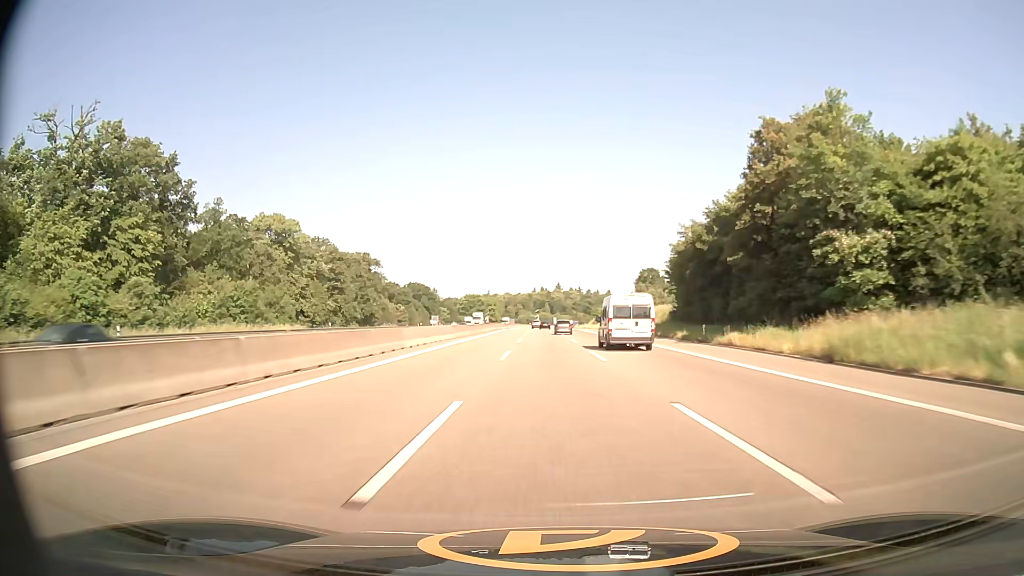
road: motorway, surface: asphalt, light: Day
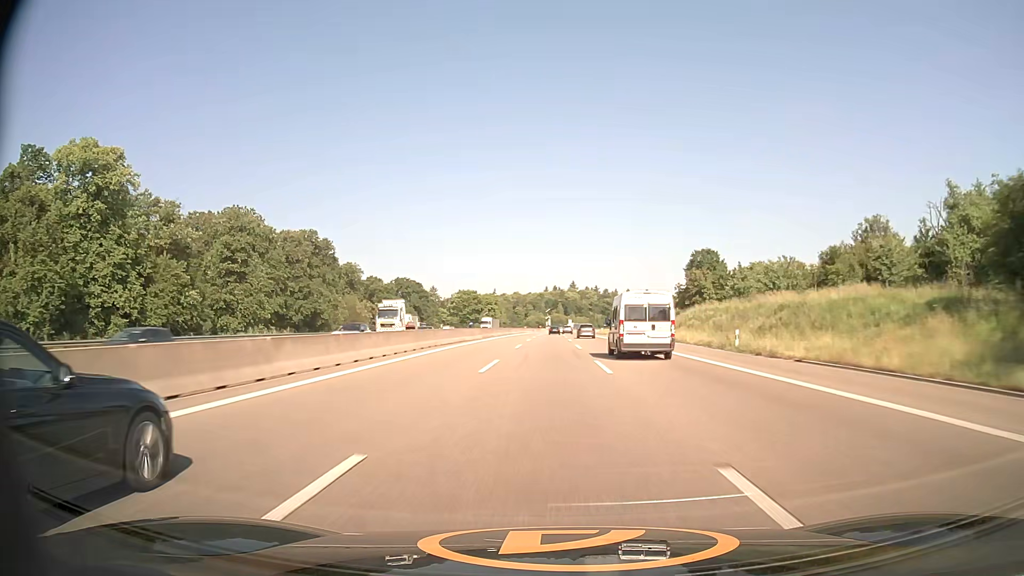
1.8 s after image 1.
(-0.6, +58.3) m; -1°
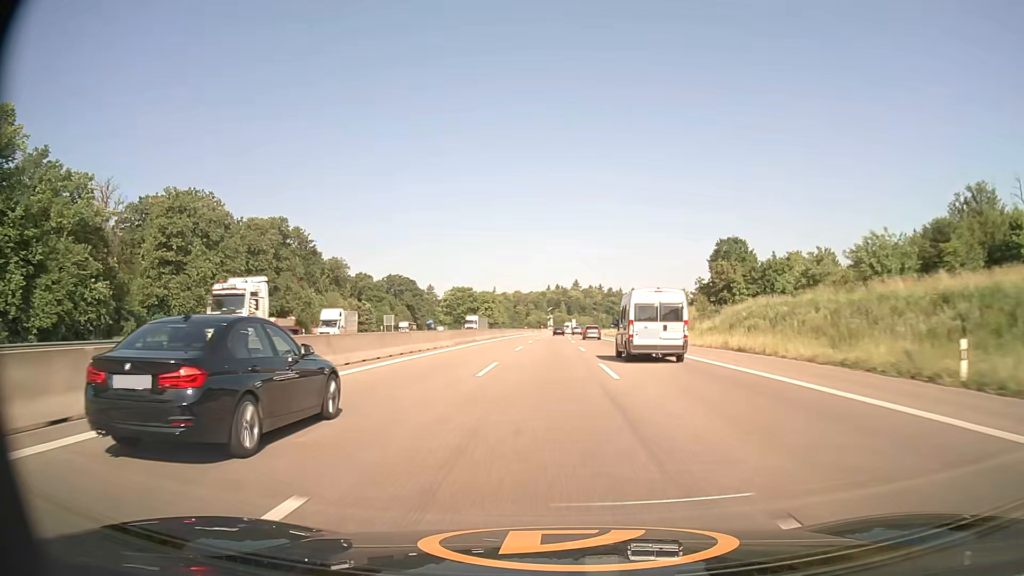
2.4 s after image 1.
(0.0, +19.5) m; 0°
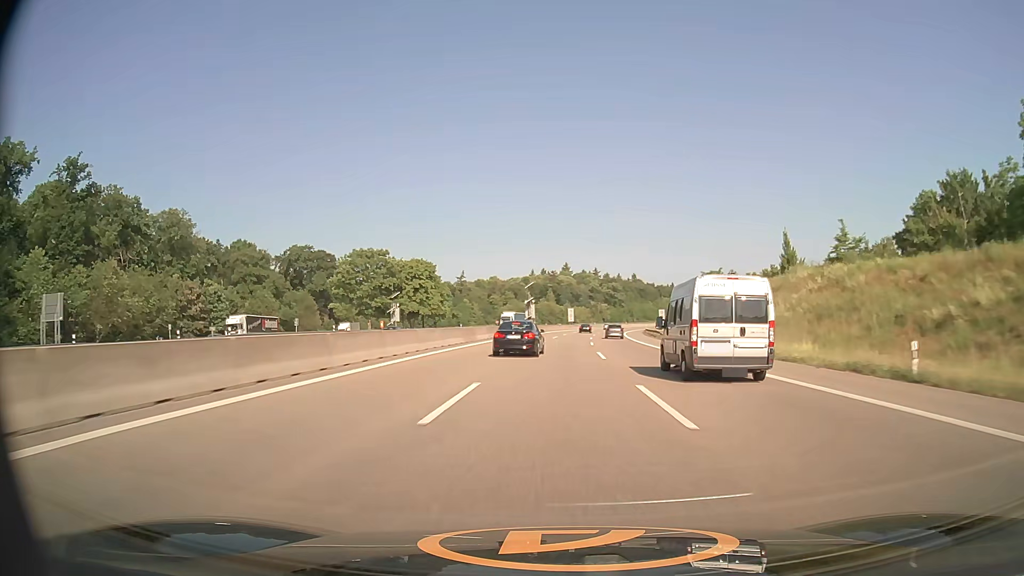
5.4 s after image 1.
(+0.4, +97.5) m; +1°
(0, +10) (0, +20) (0, +30) (+1, +40) (+1, +50) (+2, +60) (+2, +70) (+3, +80) (+4, +90) (+5, +100) m
